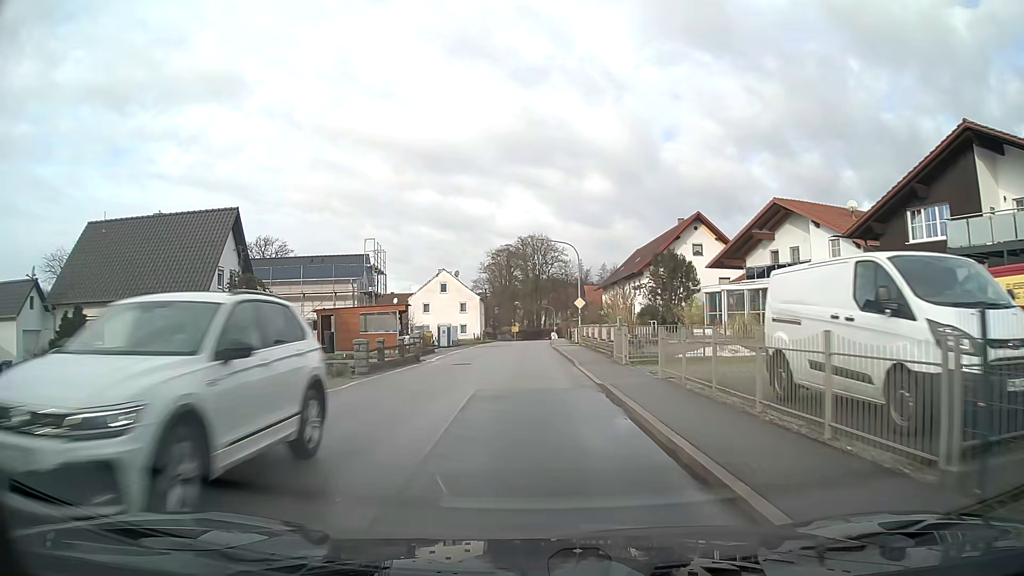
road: secondary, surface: asphalt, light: Day
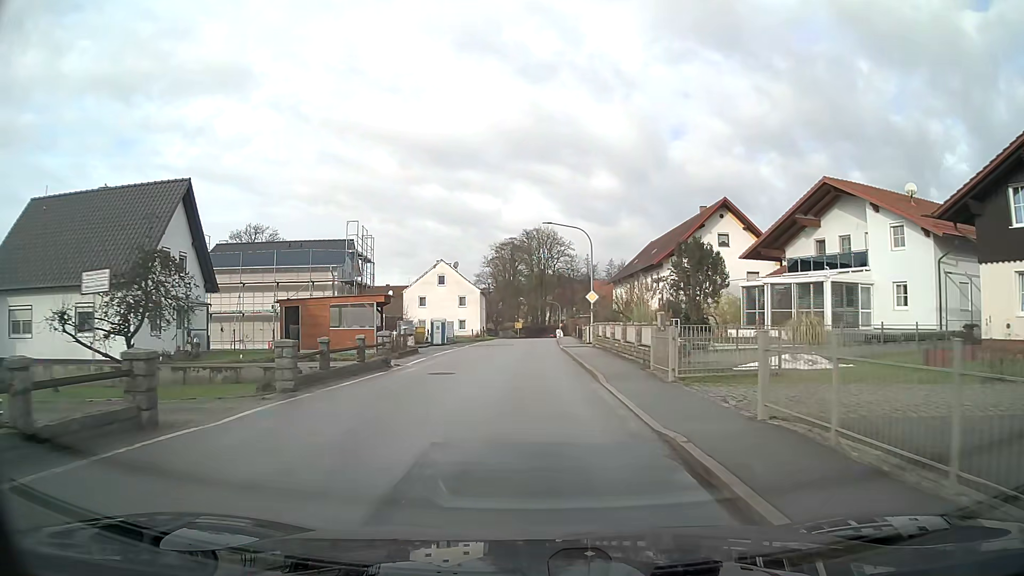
(0.0, +6.5) m; 0°
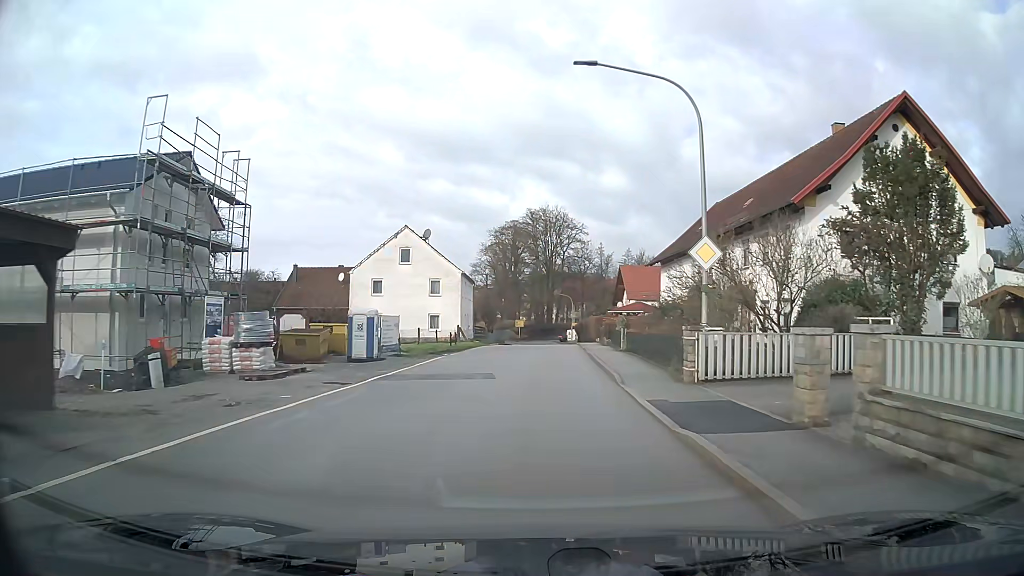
(-0.1, +26.3) m; 0°
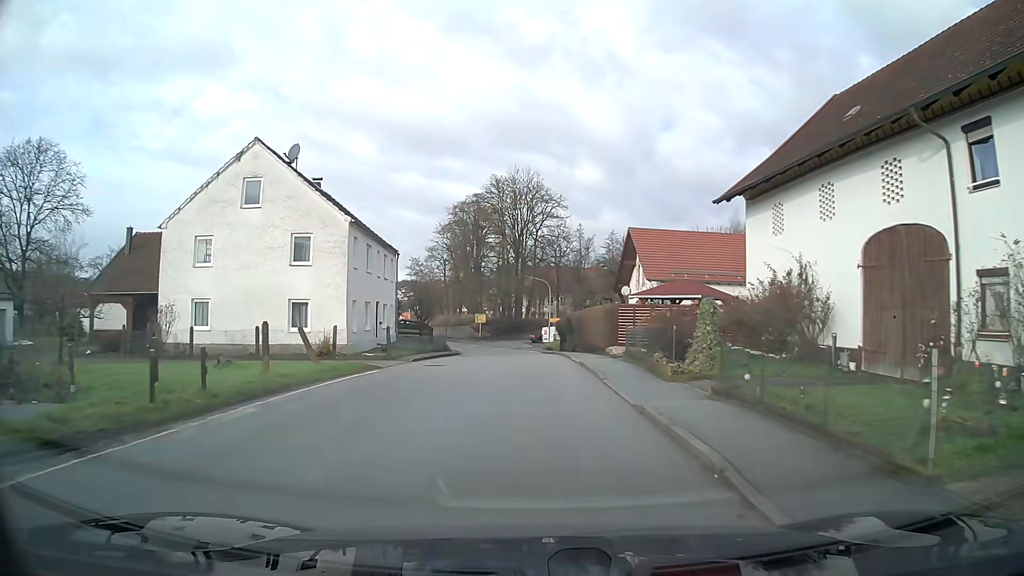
(+0.6, +26.6) m; +2°
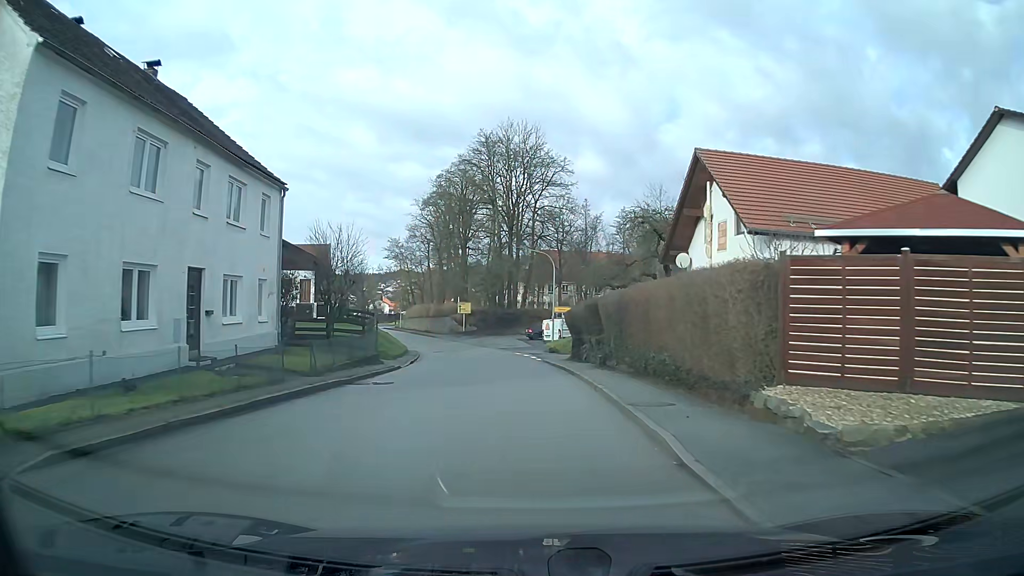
(0.0, +20.5) m; 0°
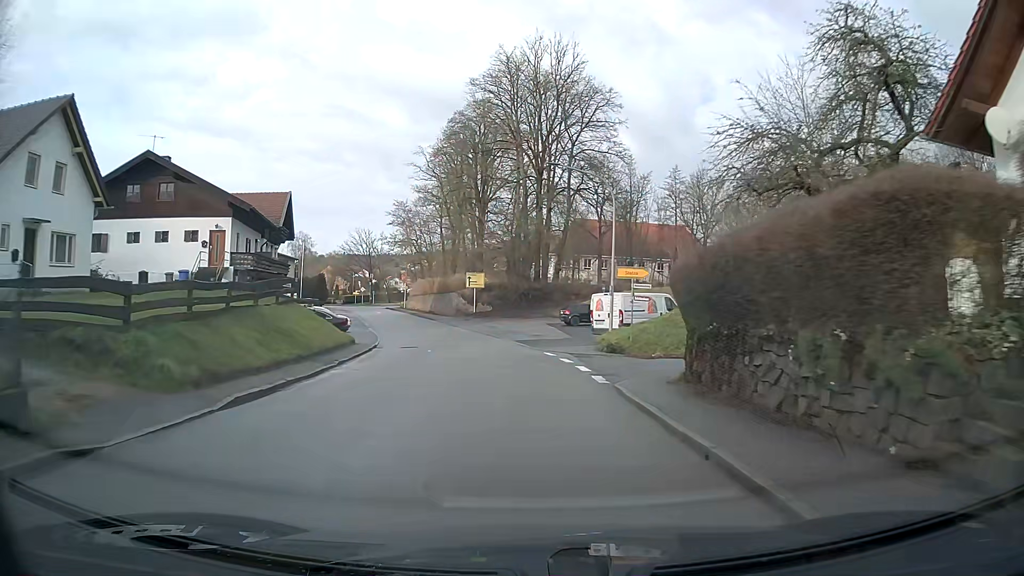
(-0.5, +21.3) m; -3°
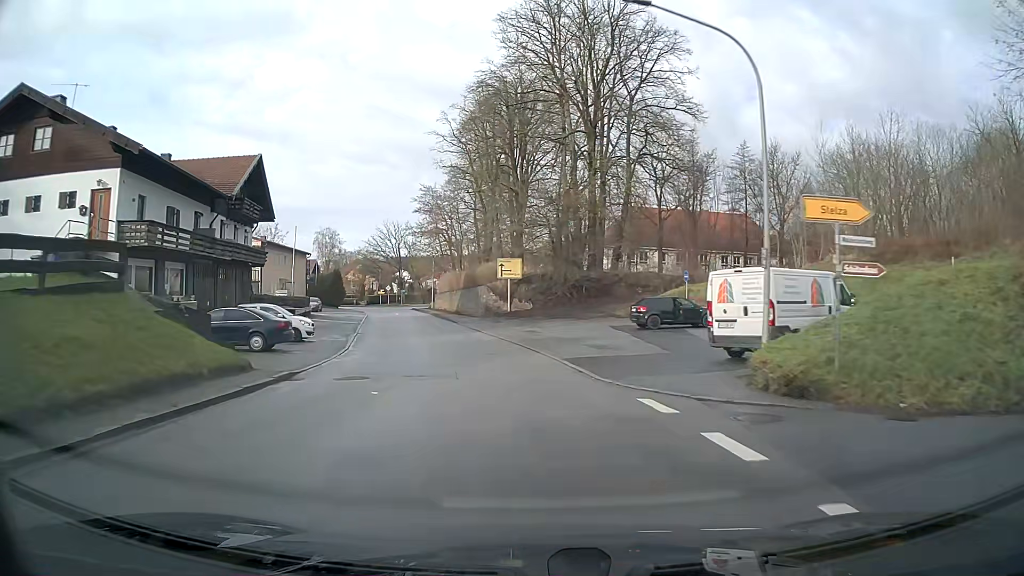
(-0.5, +14.6) m; -5°
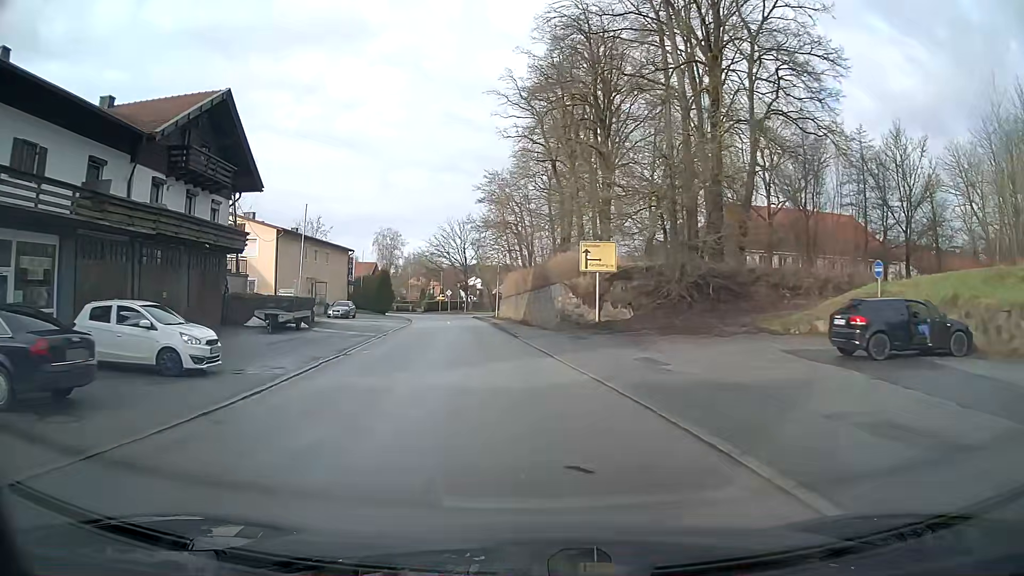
(-0.8, +14.5) m; -6°
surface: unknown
